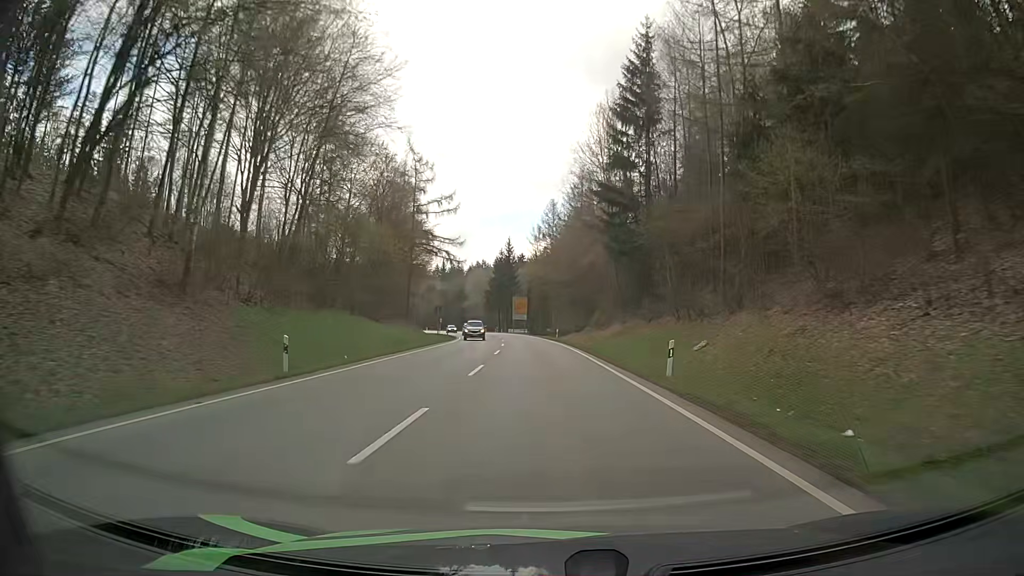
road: secondary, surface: asphalt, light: Day
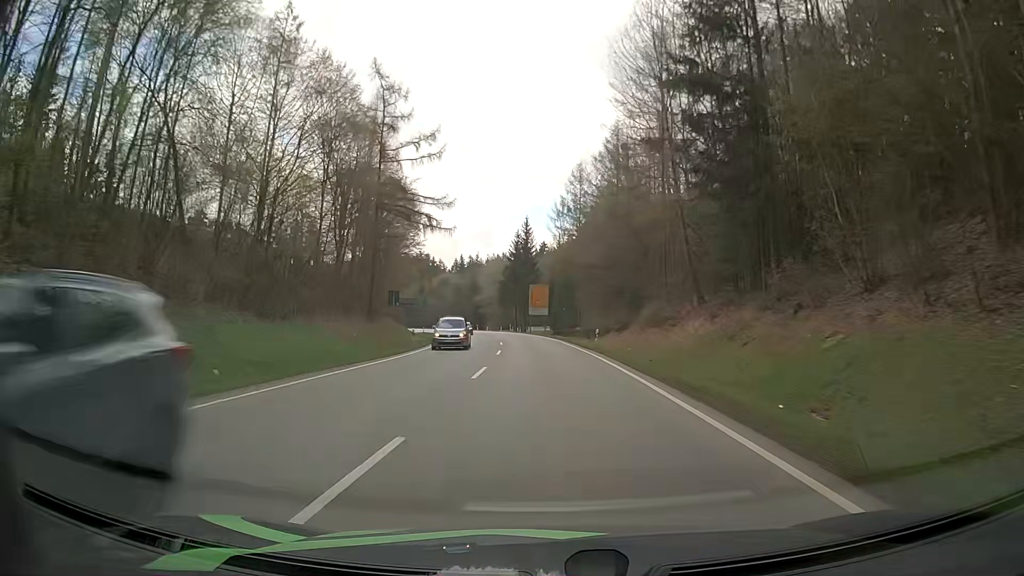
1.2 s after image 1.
(-0.5, +25.7) m; -2°
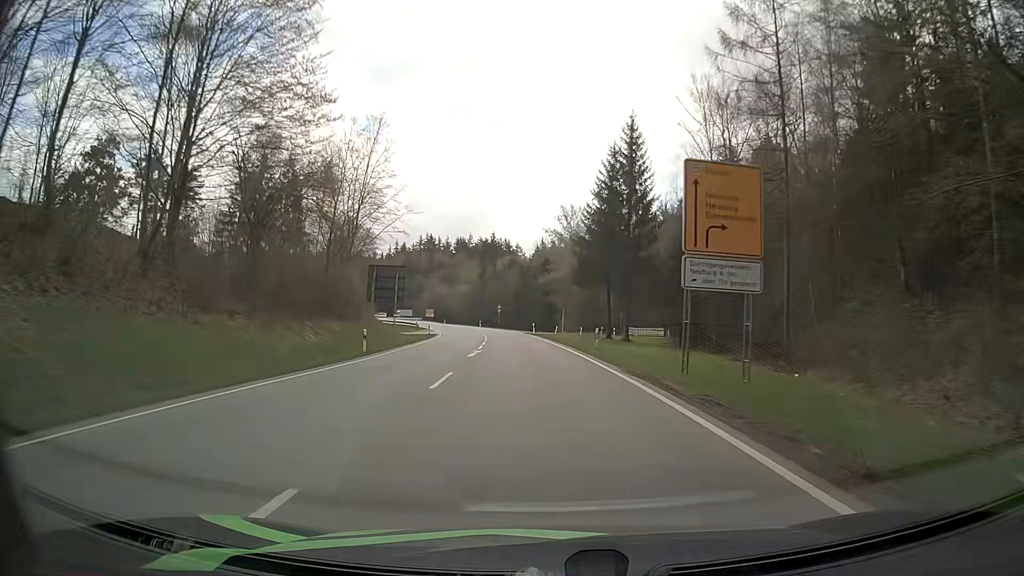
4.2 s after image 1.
(-3.2, +62.9) m; -7°
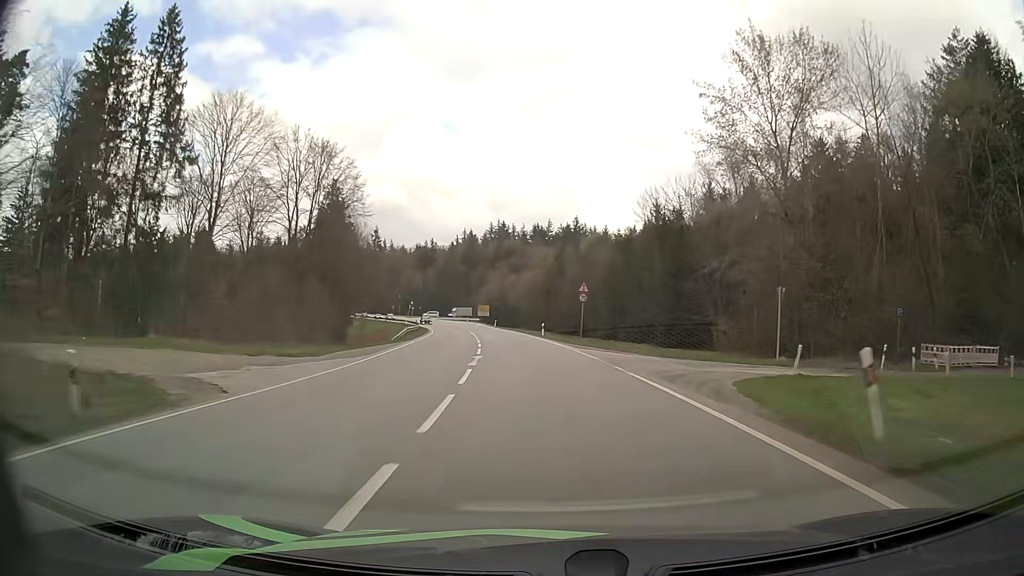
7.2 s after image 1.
(-4.5, +59.8) m; -7°
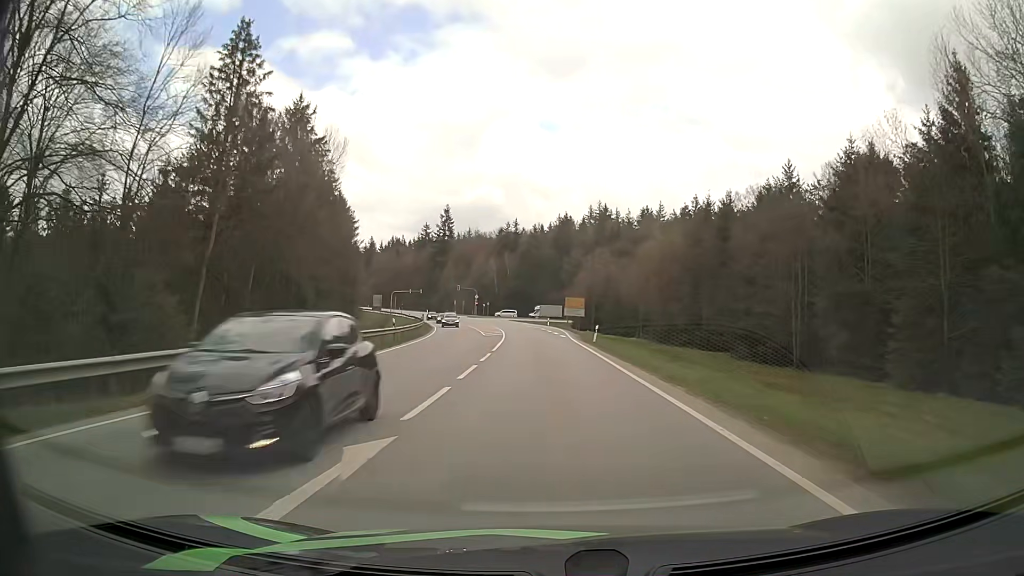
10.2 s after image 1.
(-4.5, +59.3) m; -9°
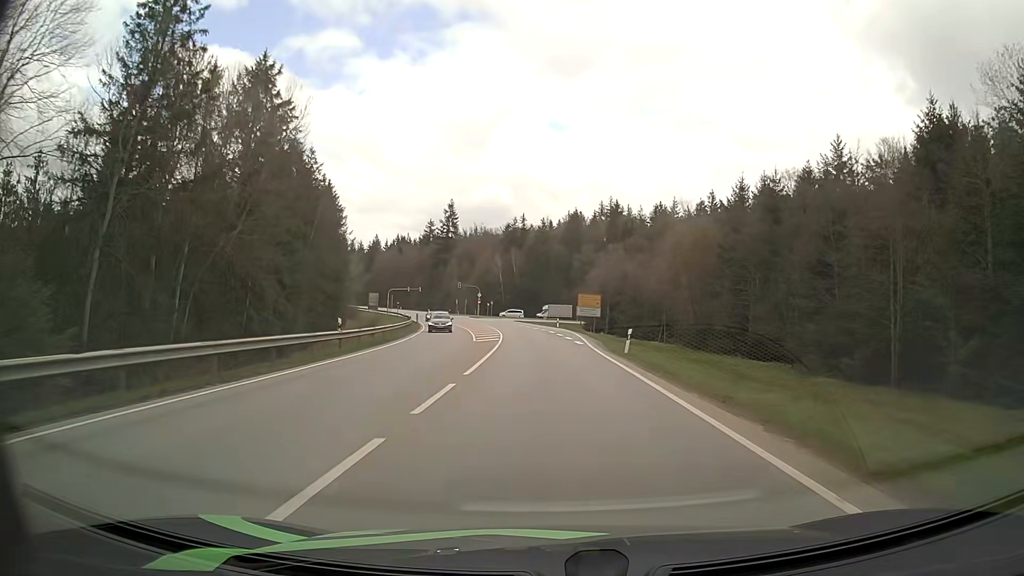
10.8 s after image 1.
(-0.1, +11.6) m; -1°
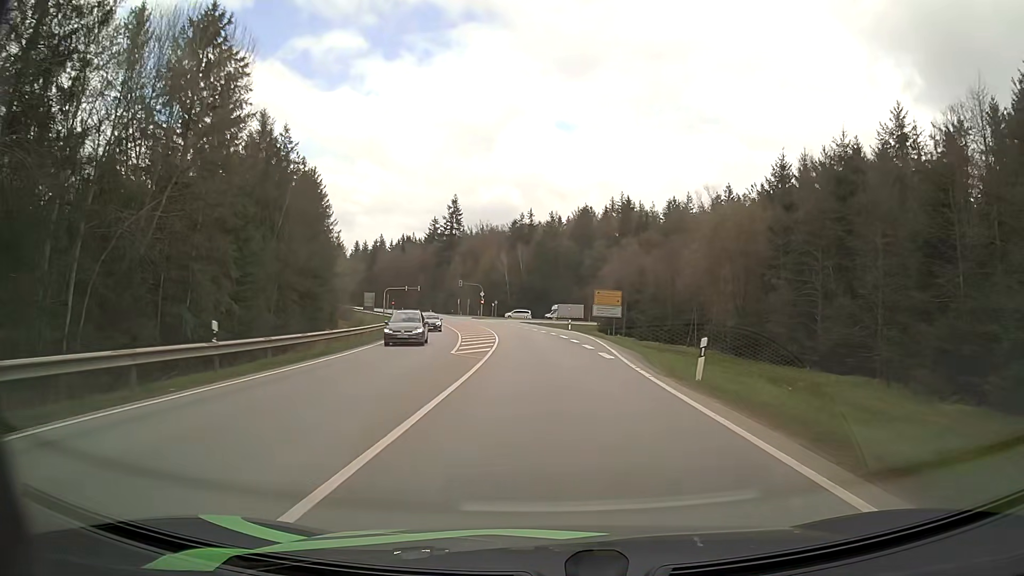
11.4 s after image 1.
(-0.1, +11.3) m; -1°
